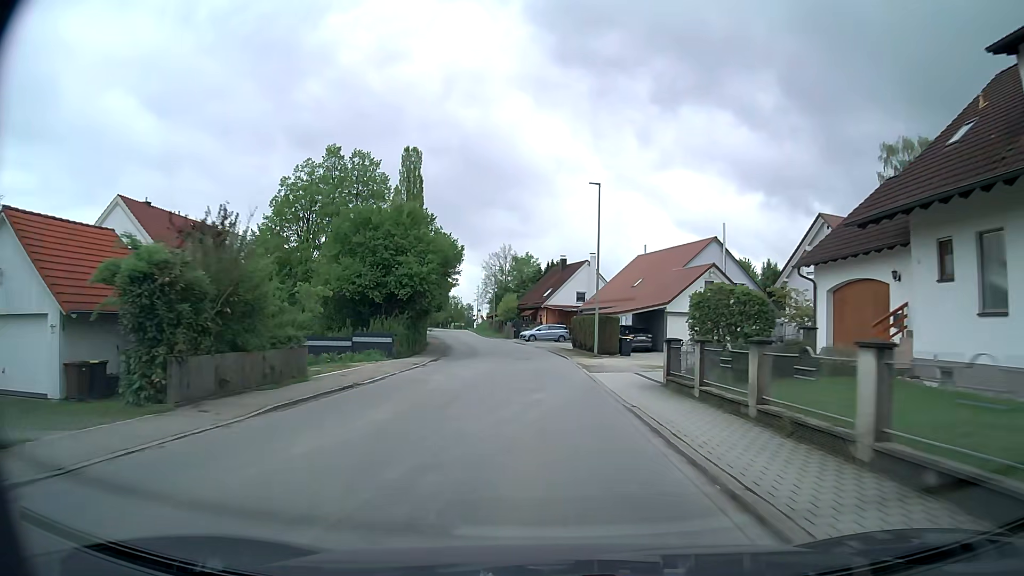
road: secondary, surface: asphalt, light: Day
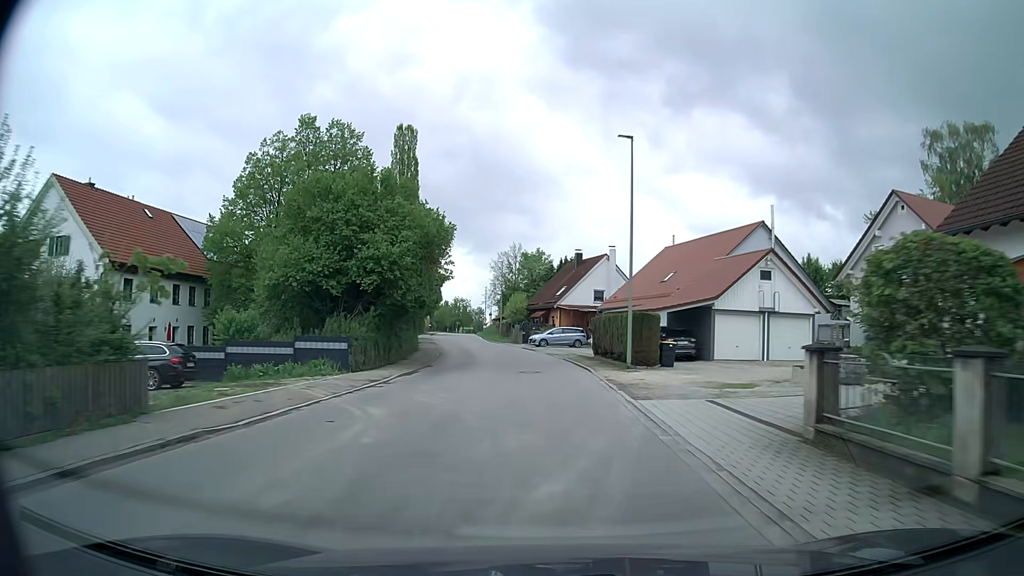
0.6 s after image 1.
(-0.1, +8.9) m; -1°
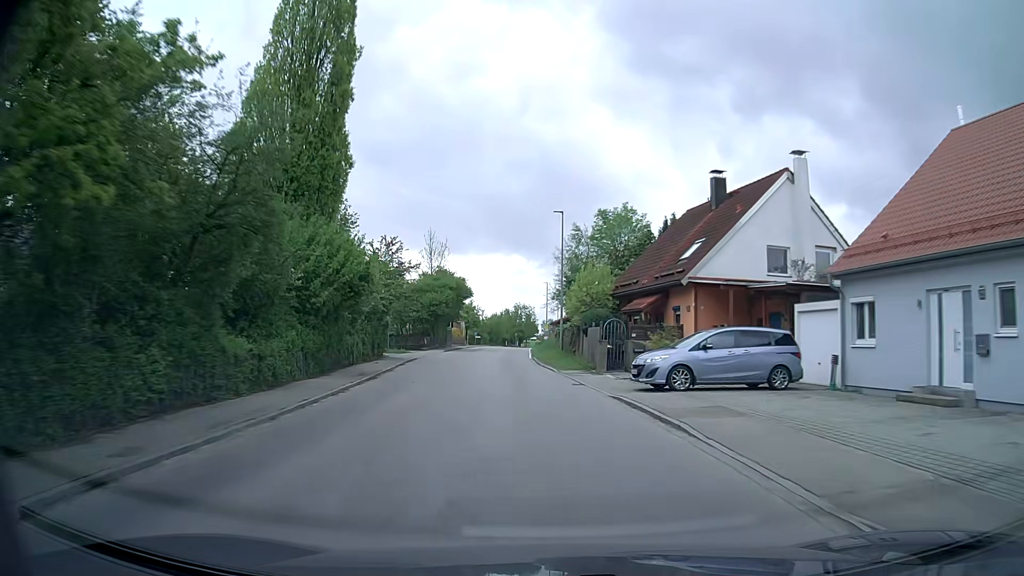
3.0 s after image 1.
(-1.4, +36.3) m; -6°
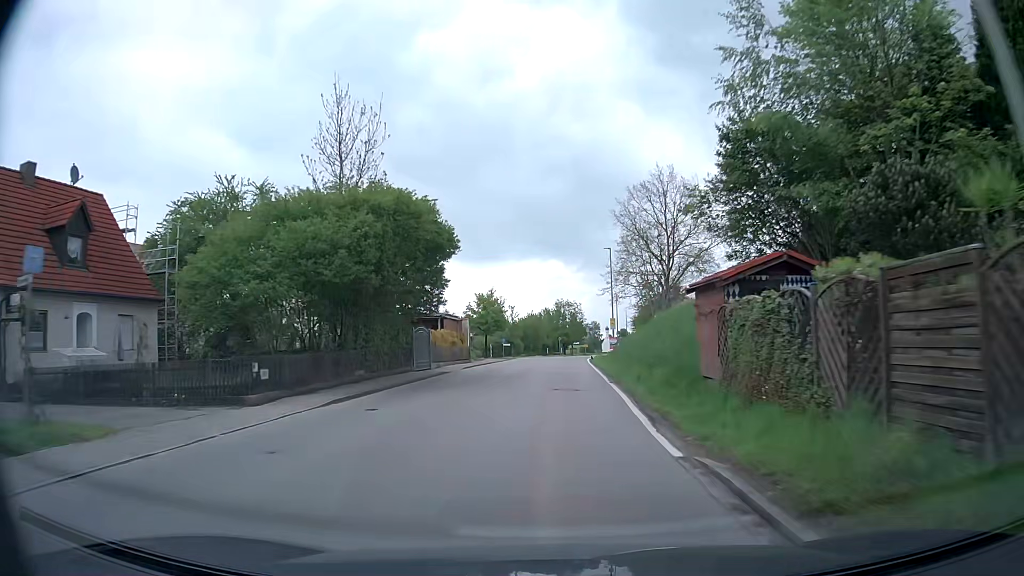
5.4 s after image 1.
(-2.1, +36.6) m; -4°
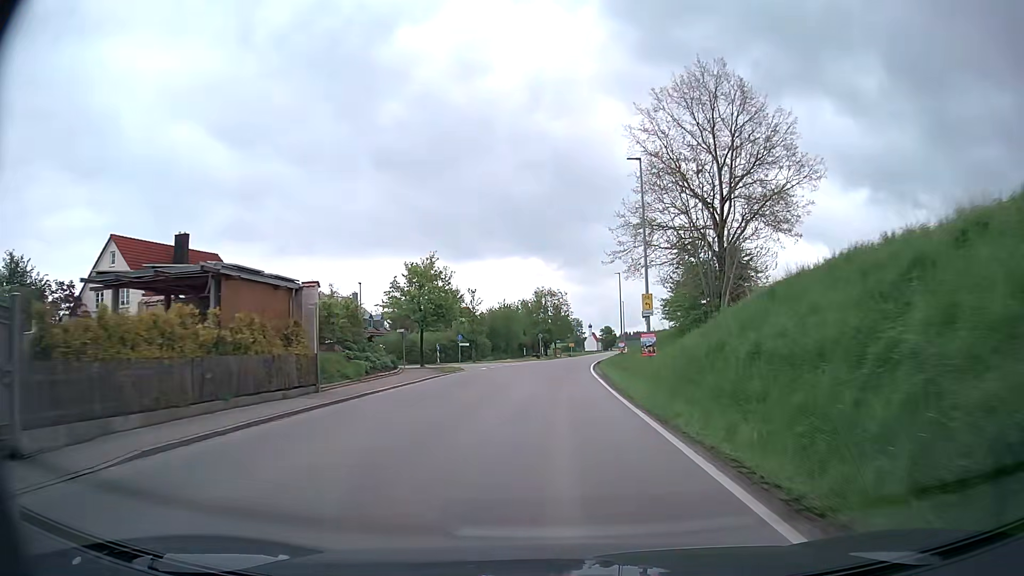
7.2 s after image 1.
(+0.4, +27.1) m; +2°
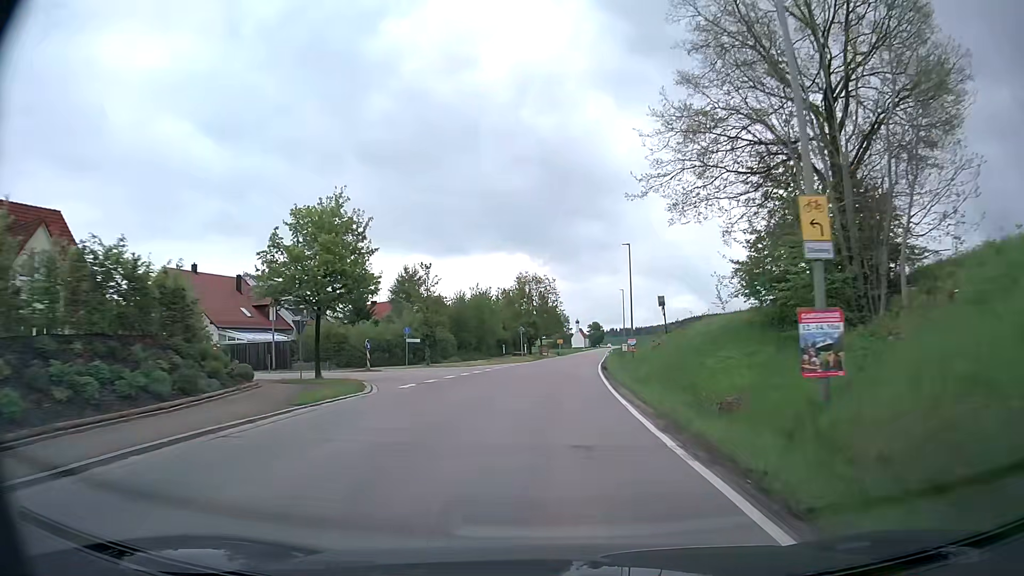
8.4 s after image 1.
(+0.2, +18.2) m; +1°
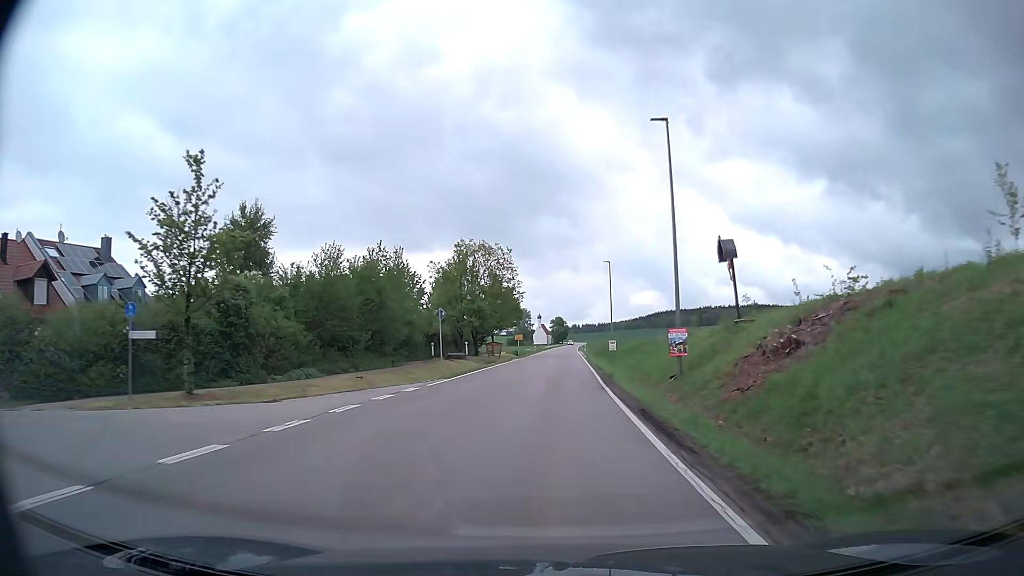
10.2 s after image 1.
(+0.8, +28.3) m; +3°
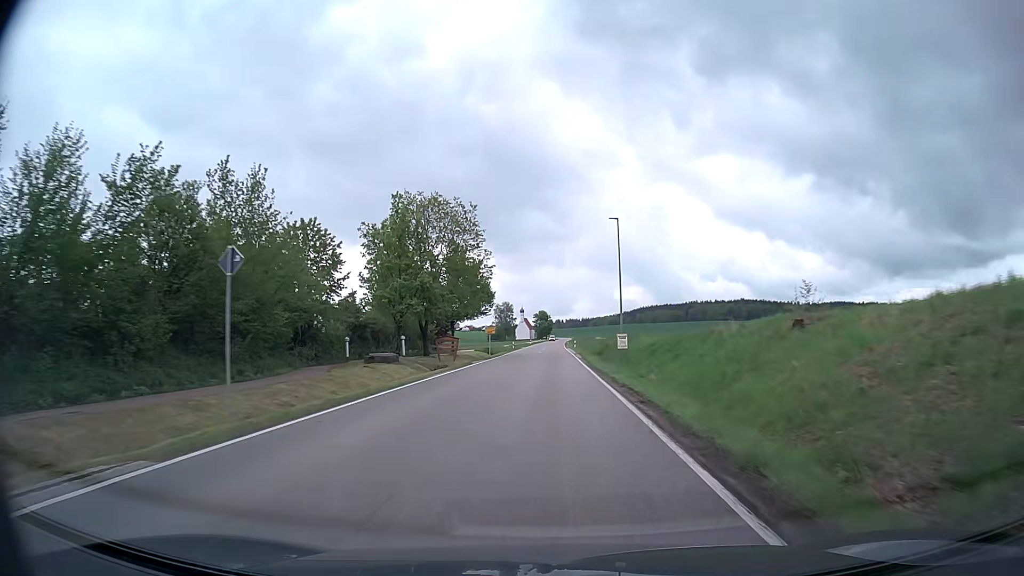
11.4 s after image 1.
(+0.4, +20.0) m; +2°
(0, +10) (0, +20) (0, +30) (0, +40) (+1, +50) (+1, +60) (+1, +70) (+1, +80) (+1, +90) (+2, +100) m
